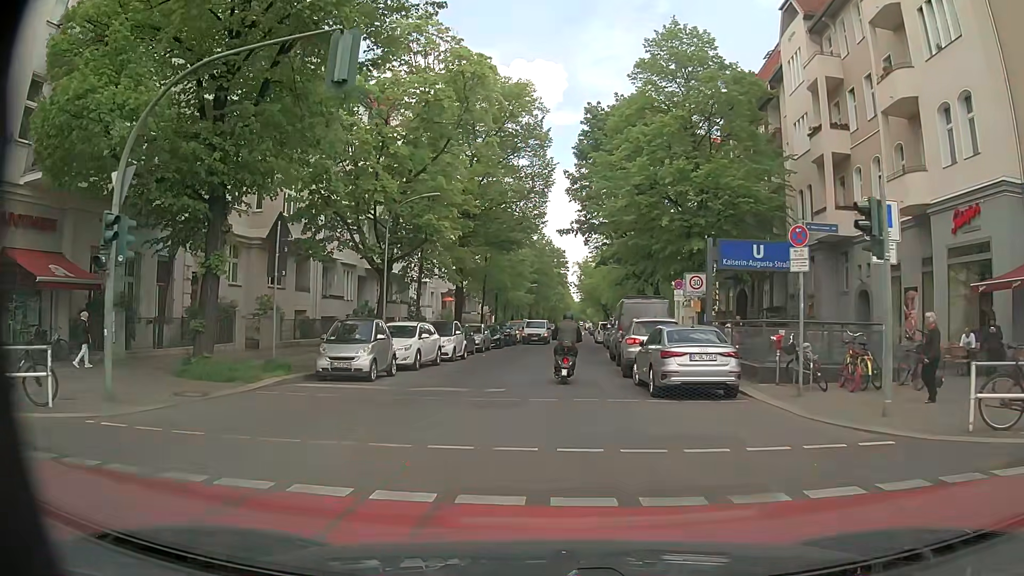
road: residential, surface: asphalt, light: Day
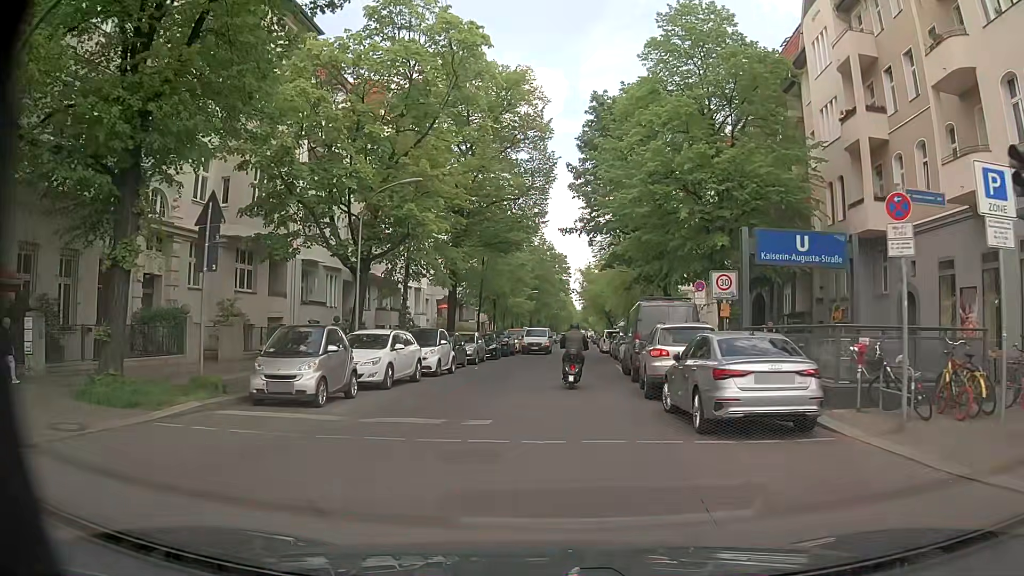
(+0.1, +4.1) m; +1°
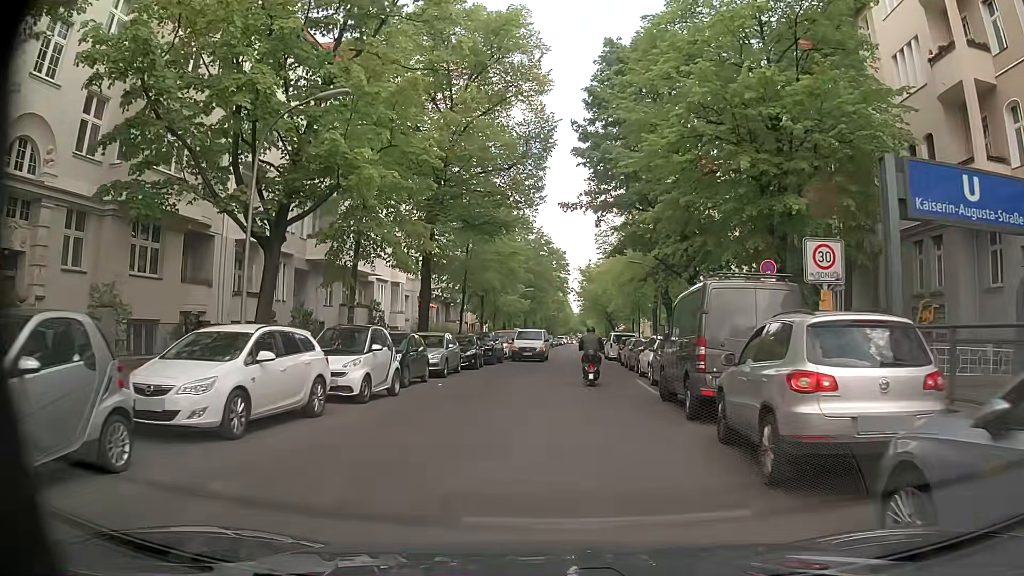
(-0.1, +8.5) m; -1°
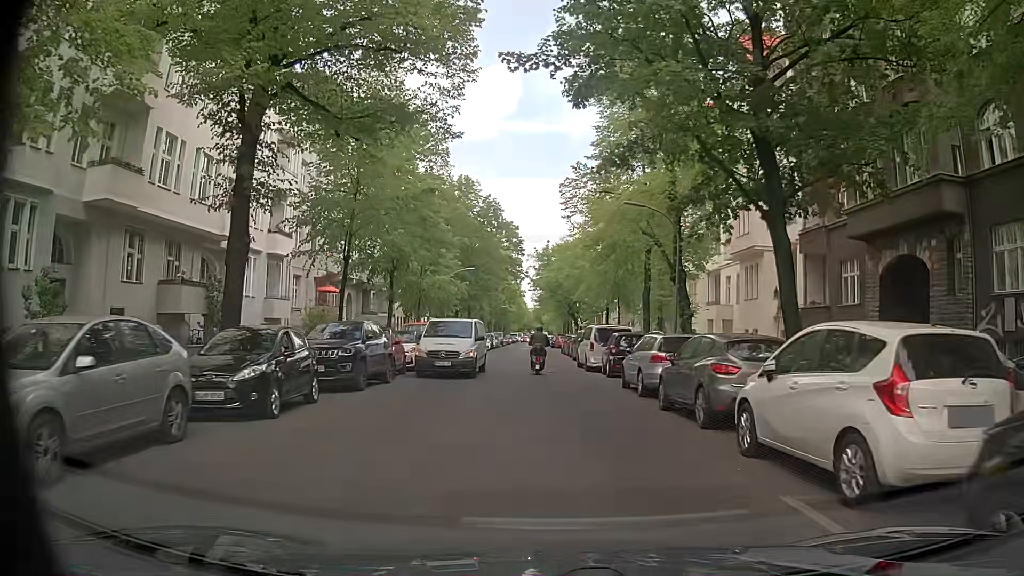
(+0.6, +17.7) m; +5°
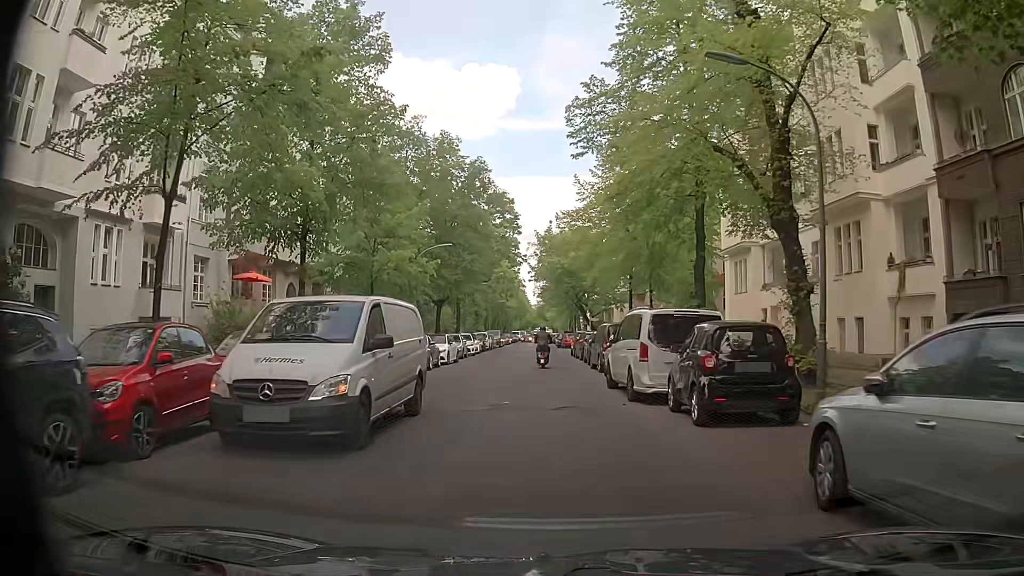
(-0.2, +13.3) m; 0°
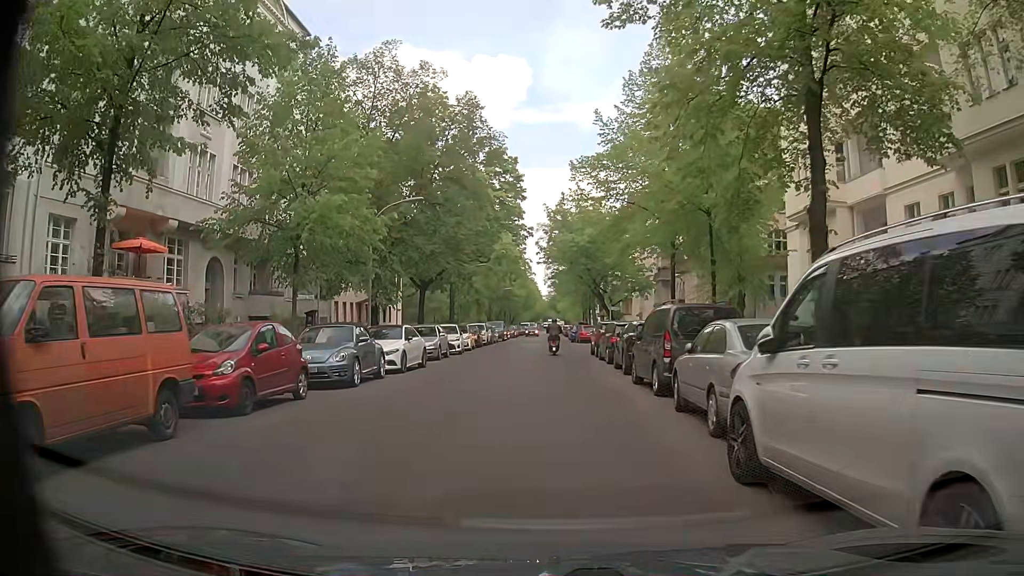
(-0.2, +11.0) m; -1°
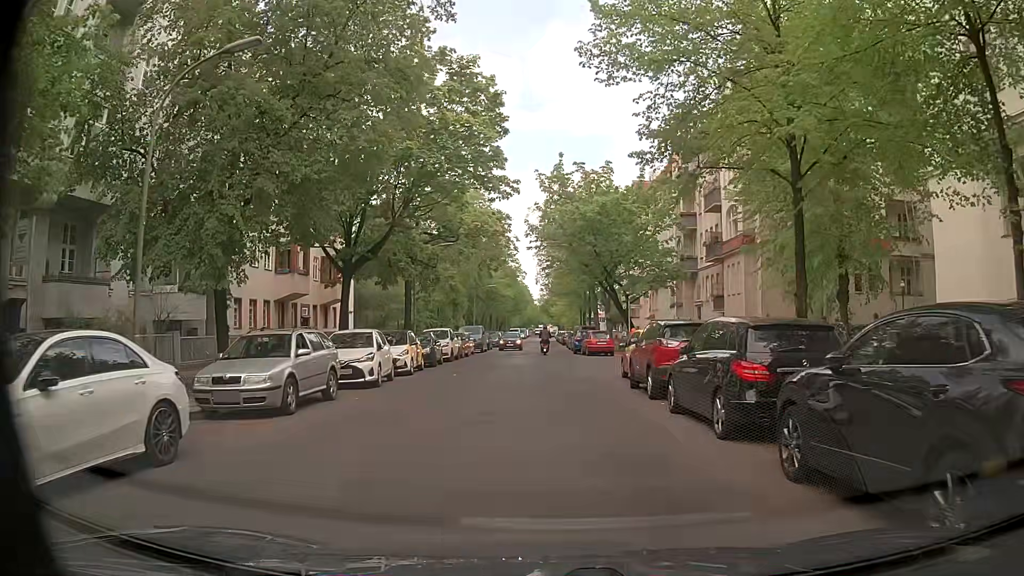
(-0.5, +16.0) m; 0°
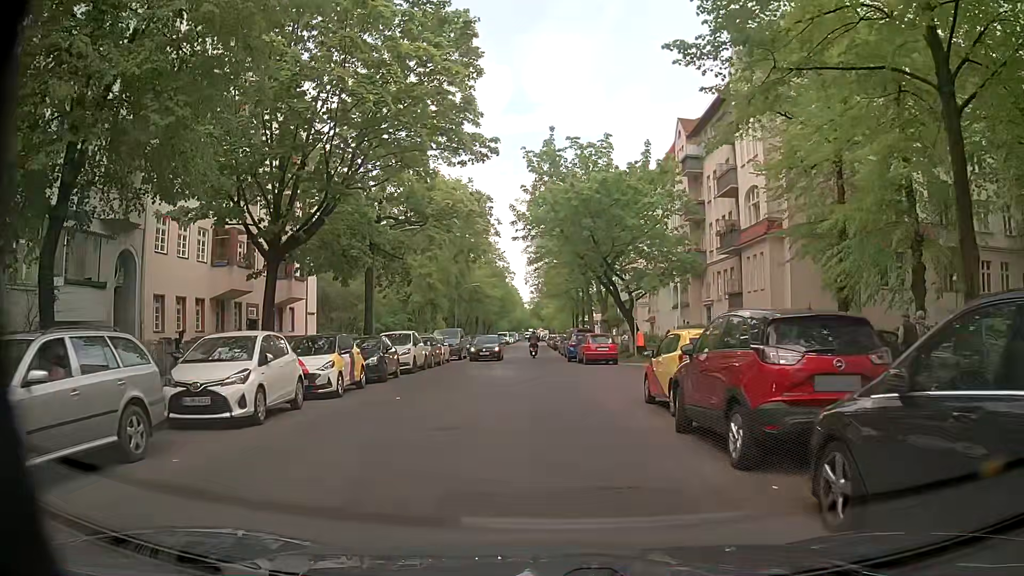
(0.0, +6.8) m; -1°
